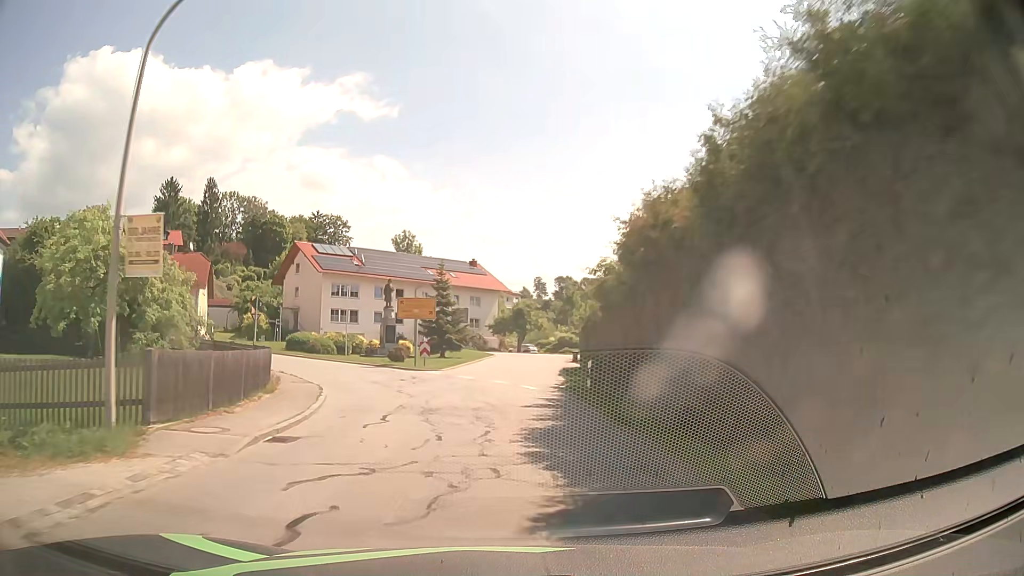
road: tertiary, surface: asphalt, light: Day
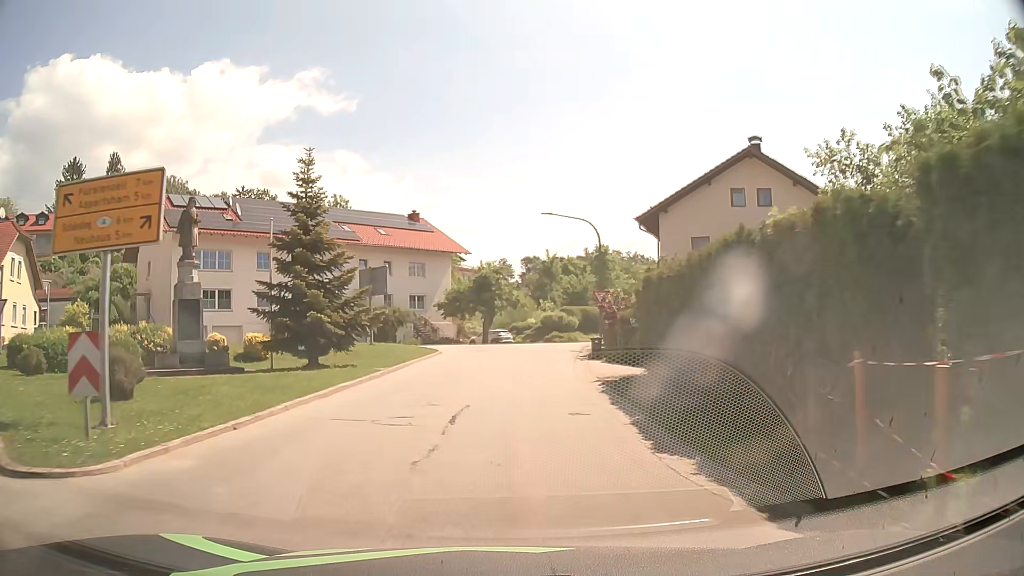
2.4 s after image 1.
(+0.6, +26.5) m; +4°
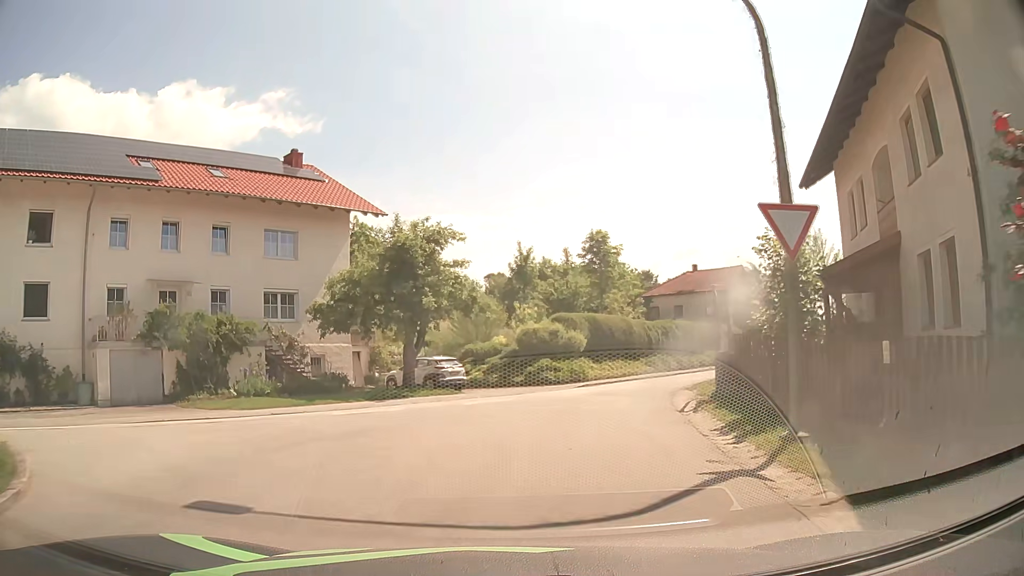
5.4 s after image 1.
(+0.5, +26.1) m; +3°
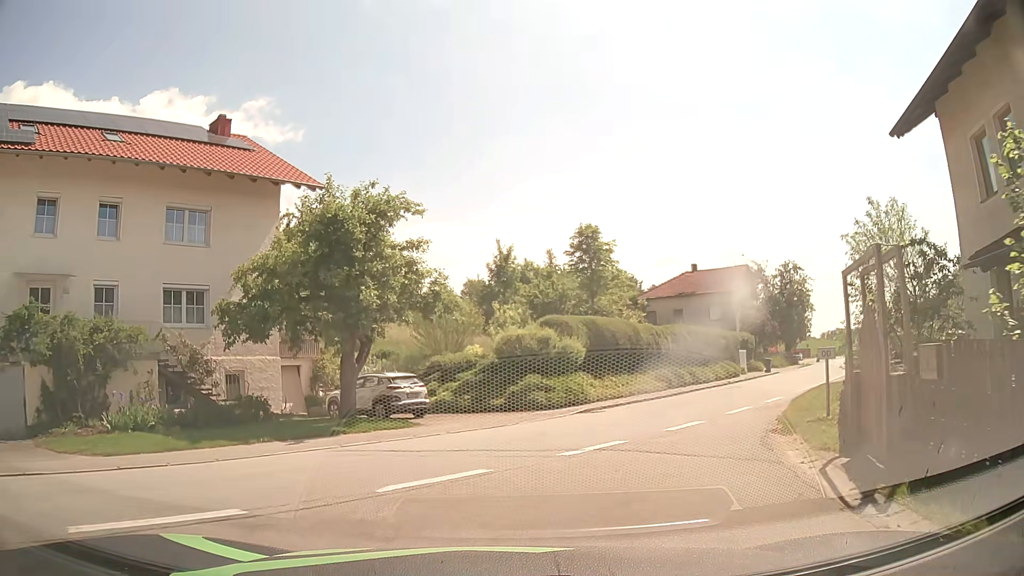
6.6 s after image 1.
(+0.1, +7.0) m; +1°
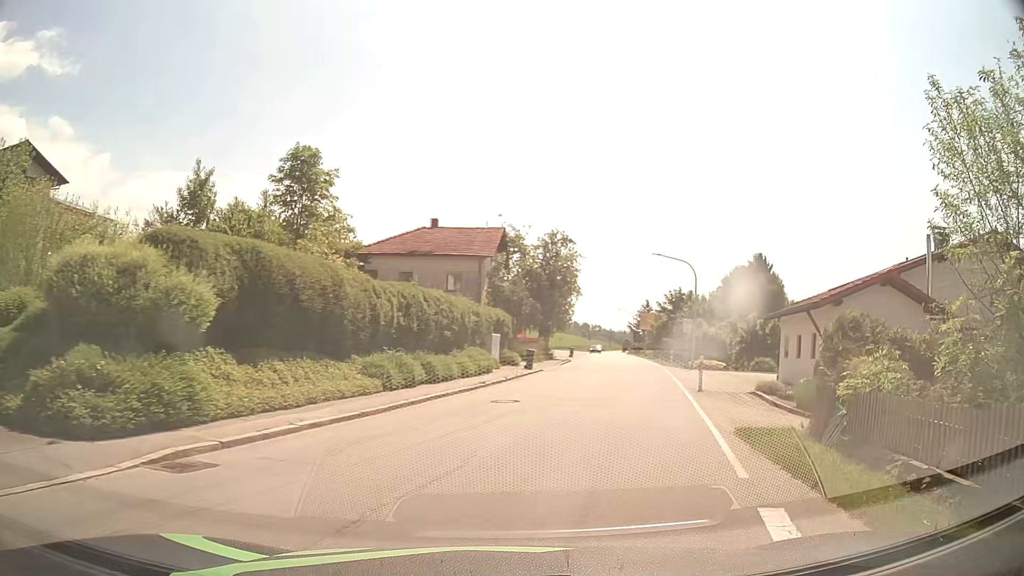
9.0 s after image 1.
(+2.2, +13.4) m; +23°
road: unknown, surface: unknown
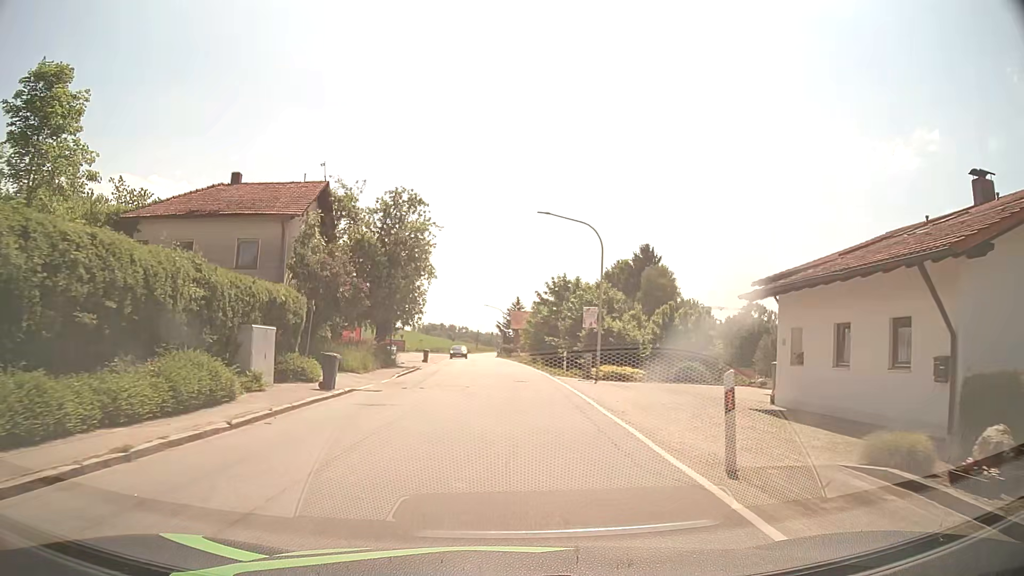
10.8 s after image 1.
(+2.2, +14.4) m; +12°
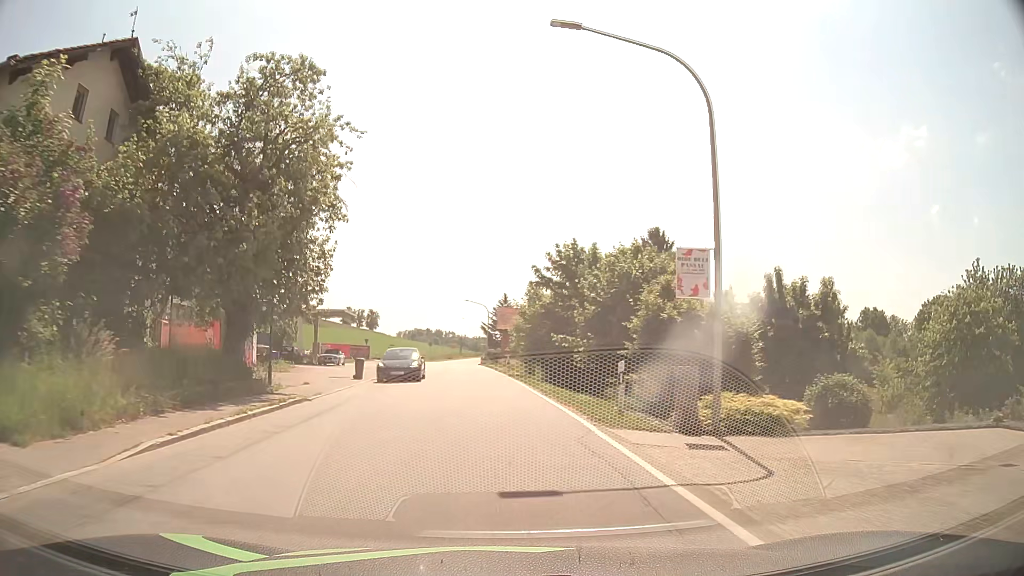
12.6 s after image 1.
(+0.2, +19.0) m; +1°
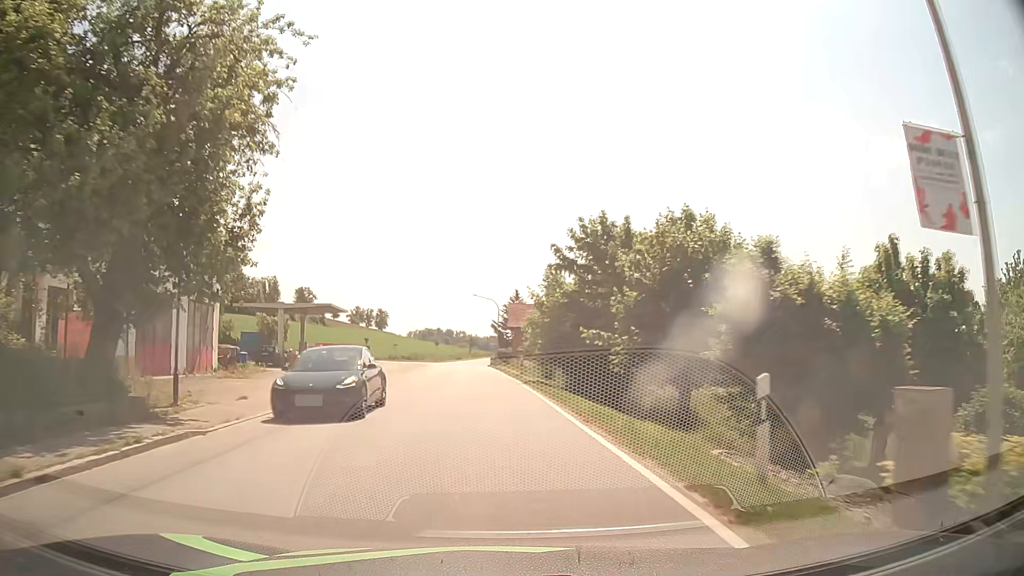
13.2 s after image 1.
(-0.1, +7.2) m; -1°
